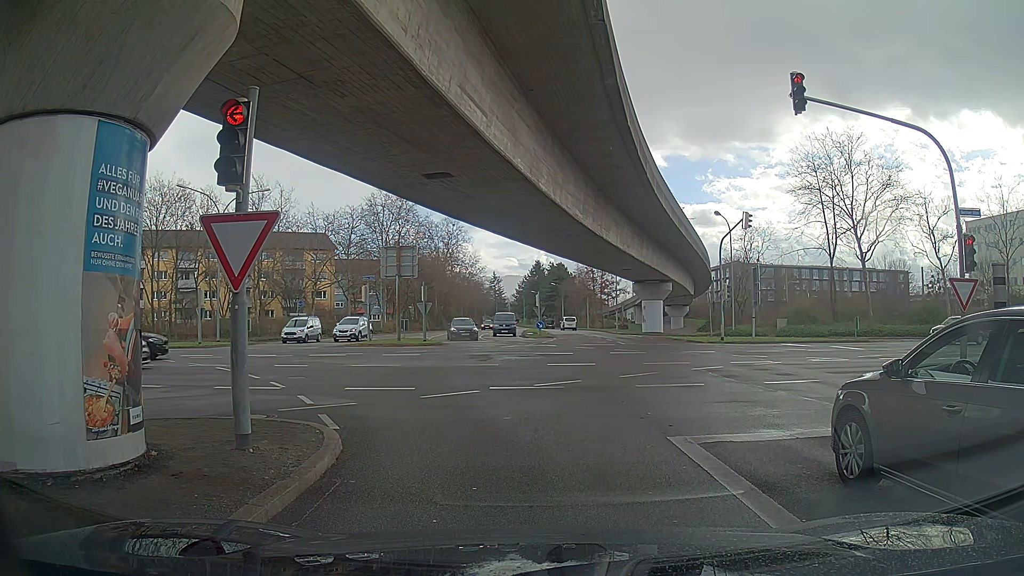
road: tertiary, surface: asphalt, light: Day
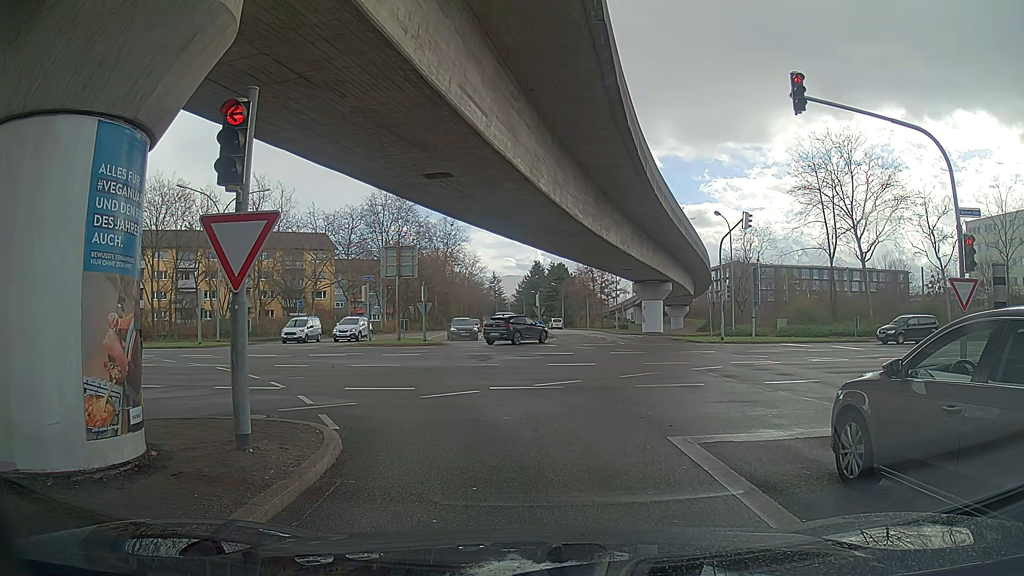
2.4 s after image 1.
(0.0, 0.0) m; 0°
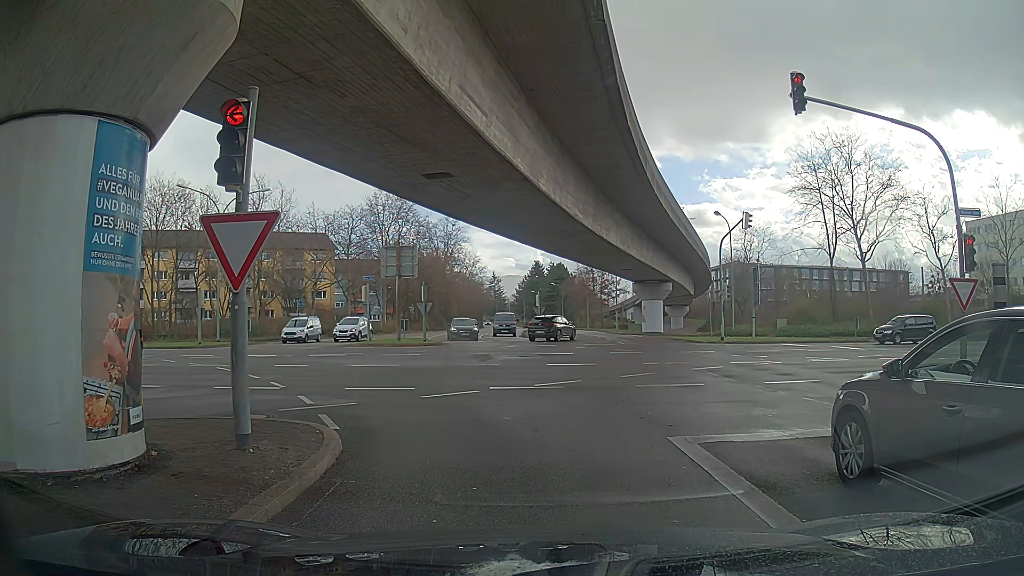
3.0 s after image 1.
(0.0, 0.0) m; 0°
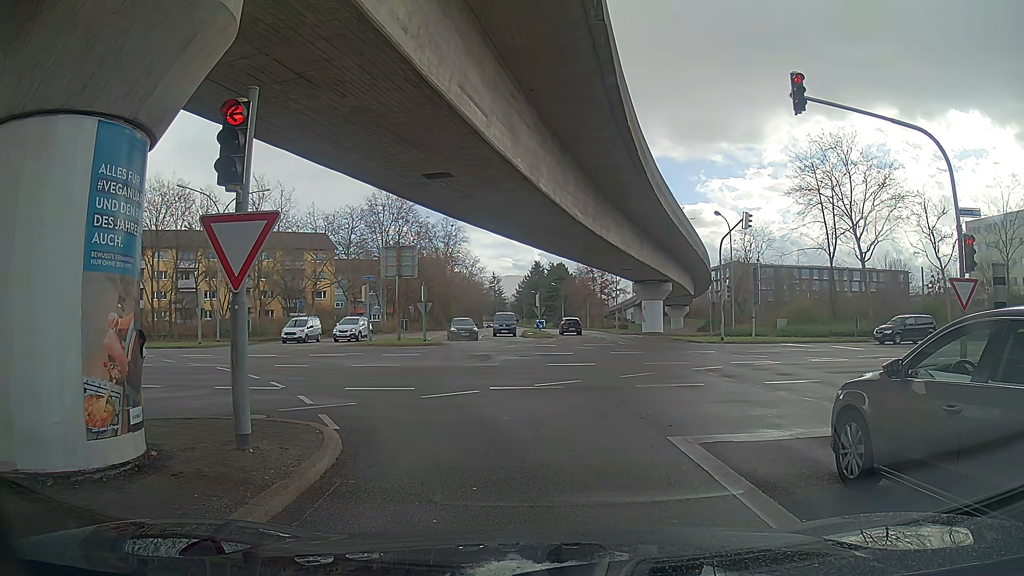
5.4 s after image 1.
(0.0, 0.0) m; 0°
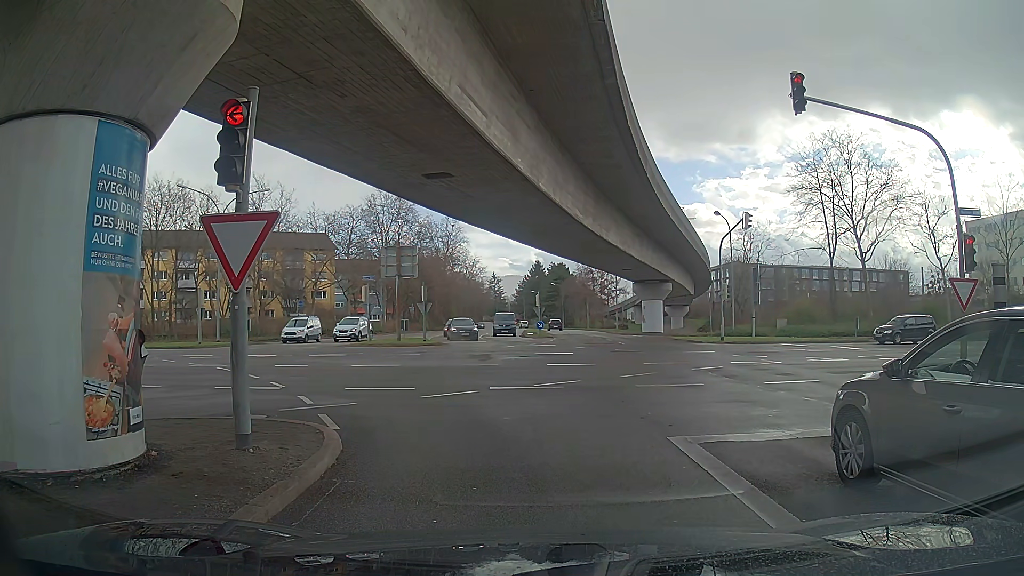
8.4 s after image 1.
(0.0, 0.0) m; 0°
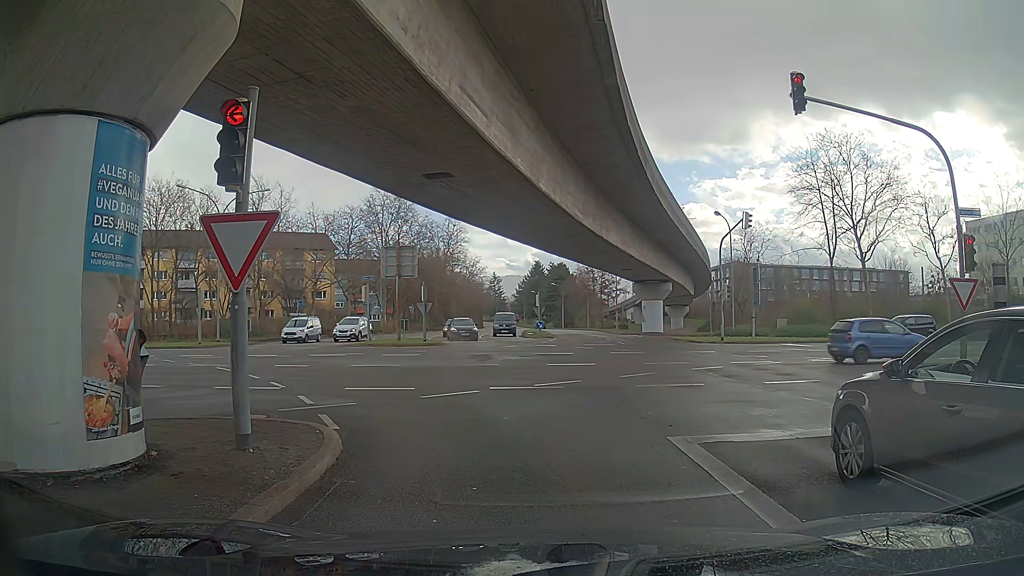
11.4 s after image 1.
(0.0, 0.0) m; 0°
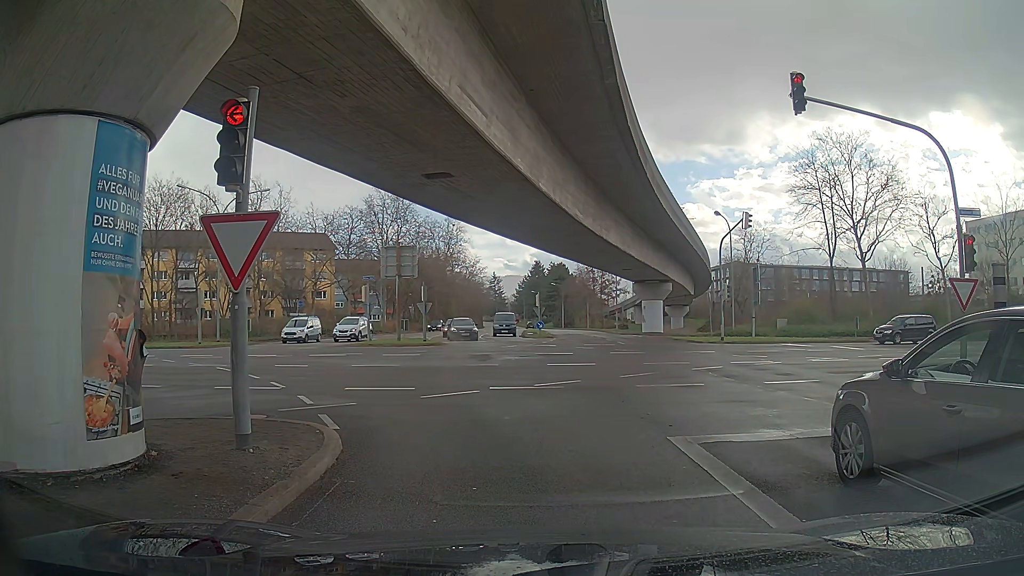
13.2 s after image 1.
(0.0, 0.0) m; 0°
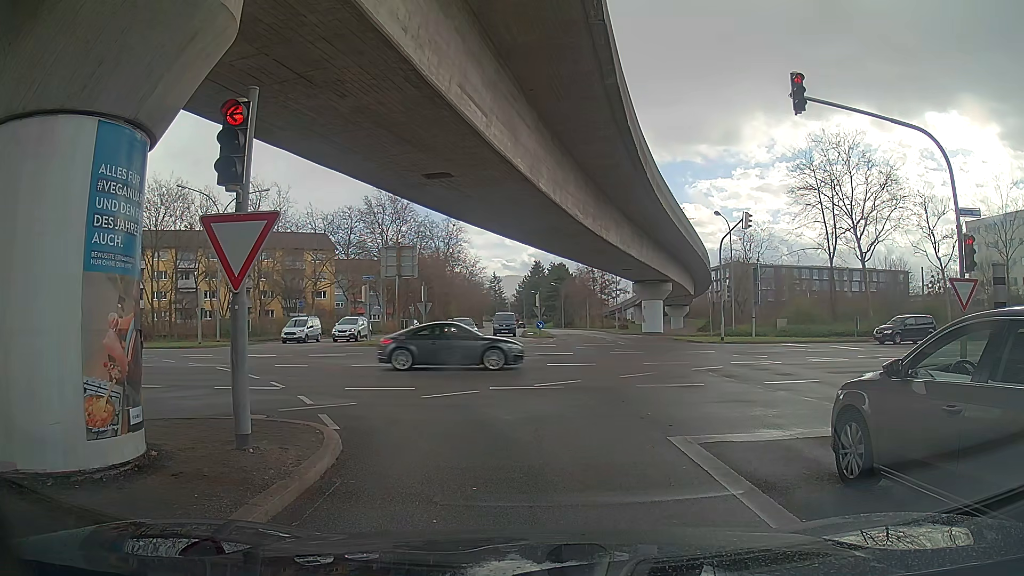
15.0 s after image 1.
(0.0, 0.0) m; 0°
(-1, +10) (-5, +19) (-12, +26) (-21, +30) (-31, +31) (-41, +31) (-51, +31) (-61, +31) (-71, +31) (-81, +31) m
